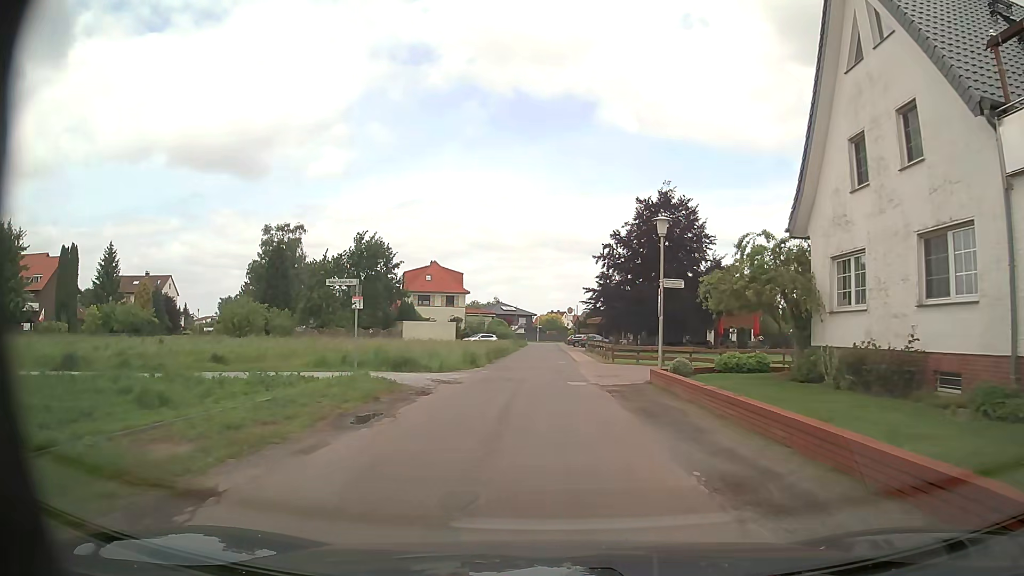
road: residential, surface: asphalt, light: Day
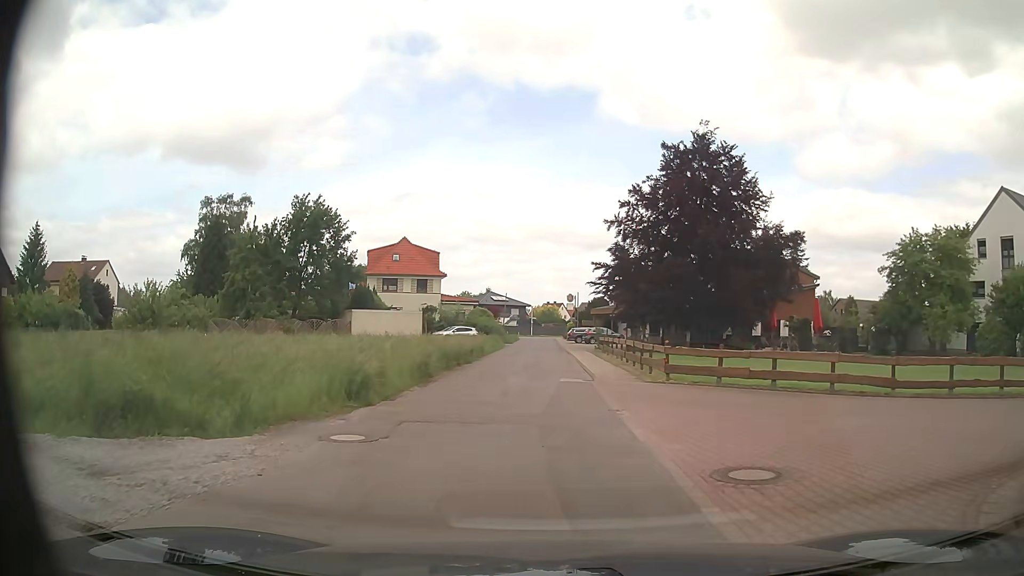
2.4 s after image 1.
(+0.2, +16.8) m; +1°
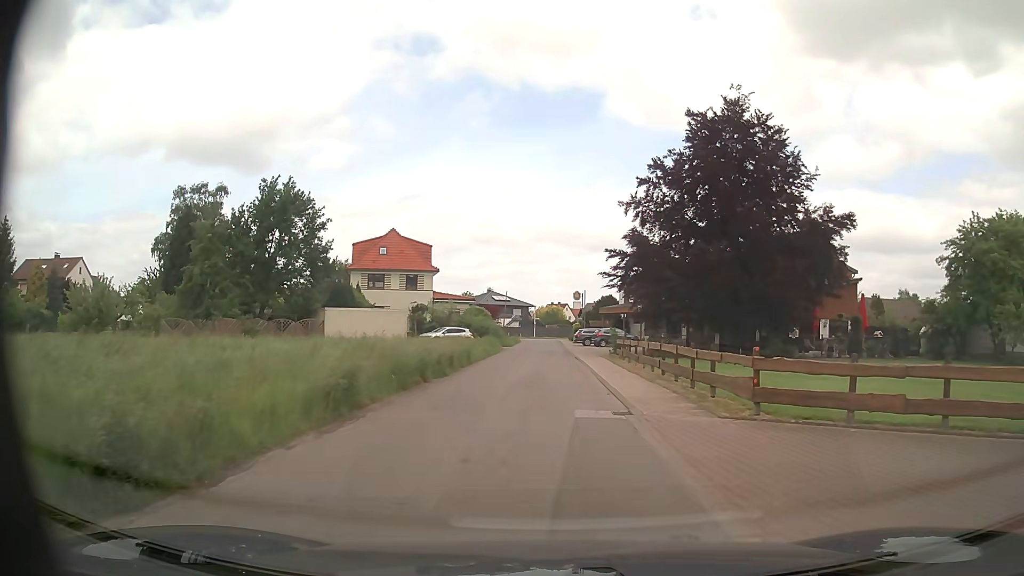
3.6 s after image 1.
(-0.1, +7.7) m; -2°
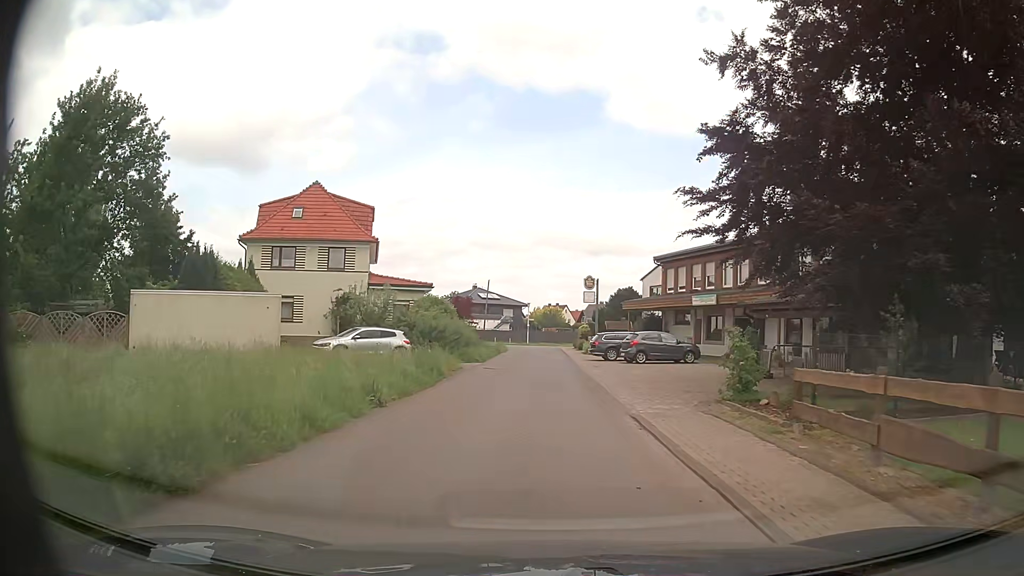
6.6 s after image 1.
(+0.2, +23.3) m; +1°
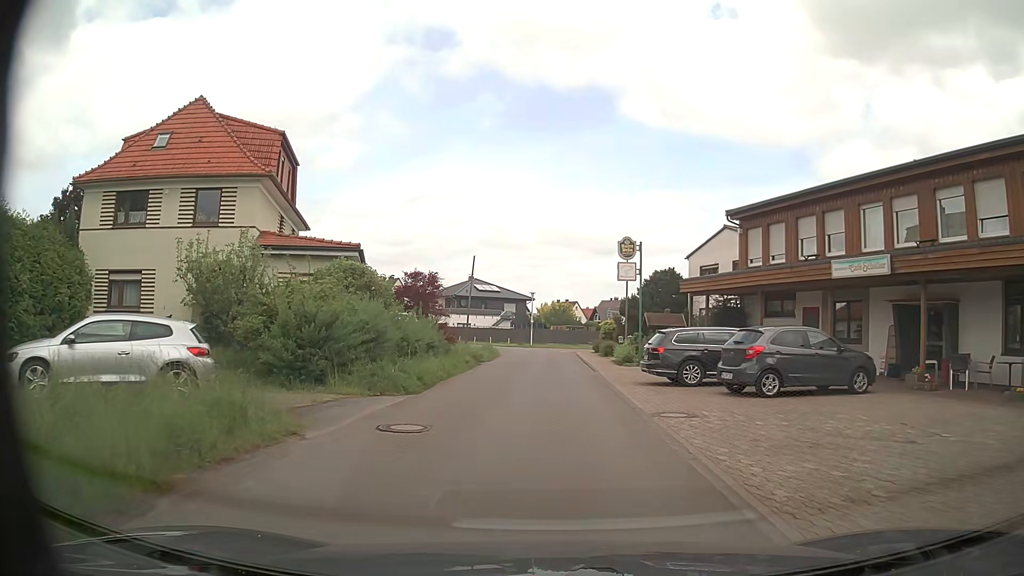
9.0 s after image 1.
(-0.2, +17.7) m; -1°
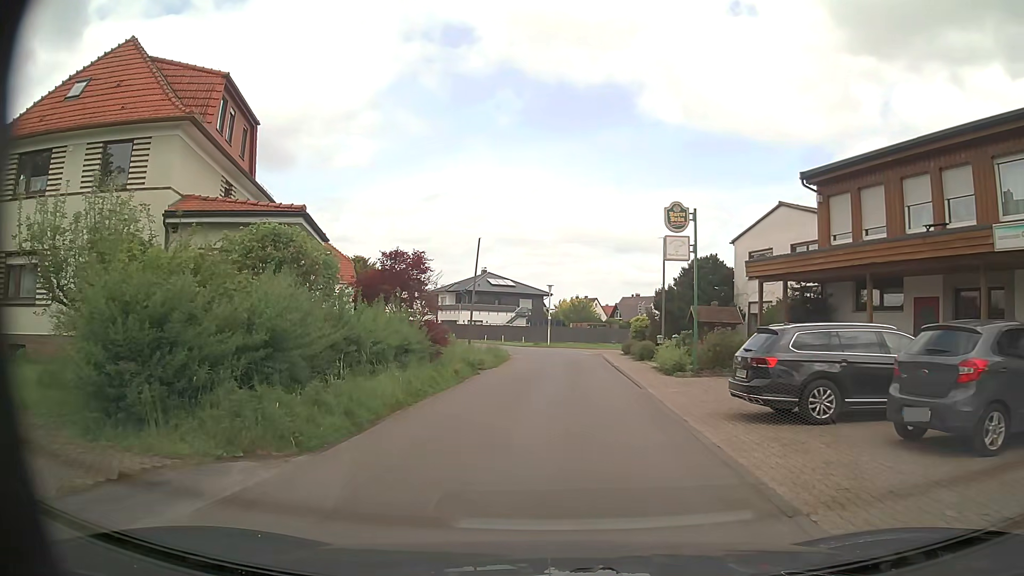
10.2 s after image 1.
(-0.1, +7.2) m; -2°
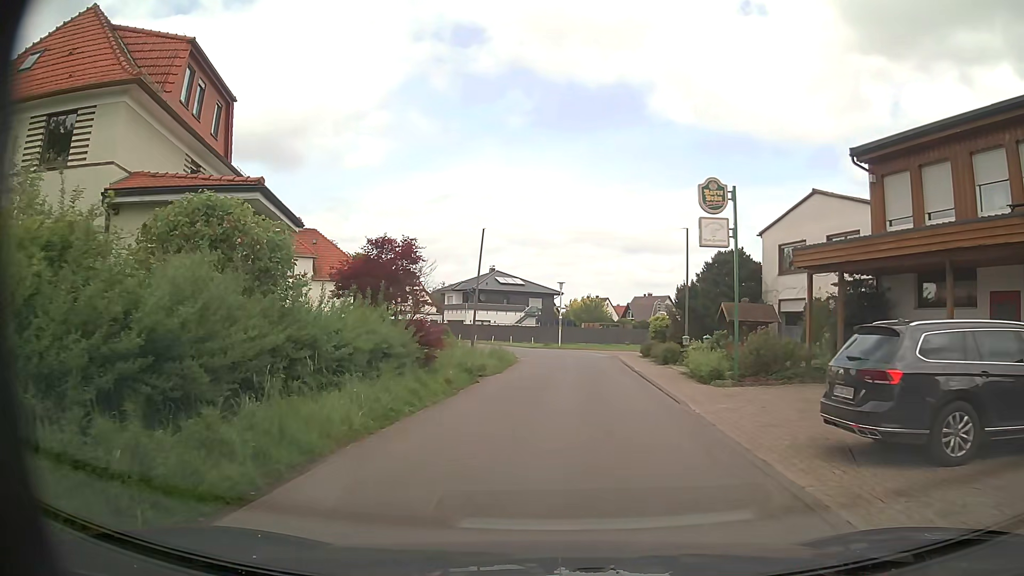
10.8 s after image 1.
(0.0, +3.4) m; -1°
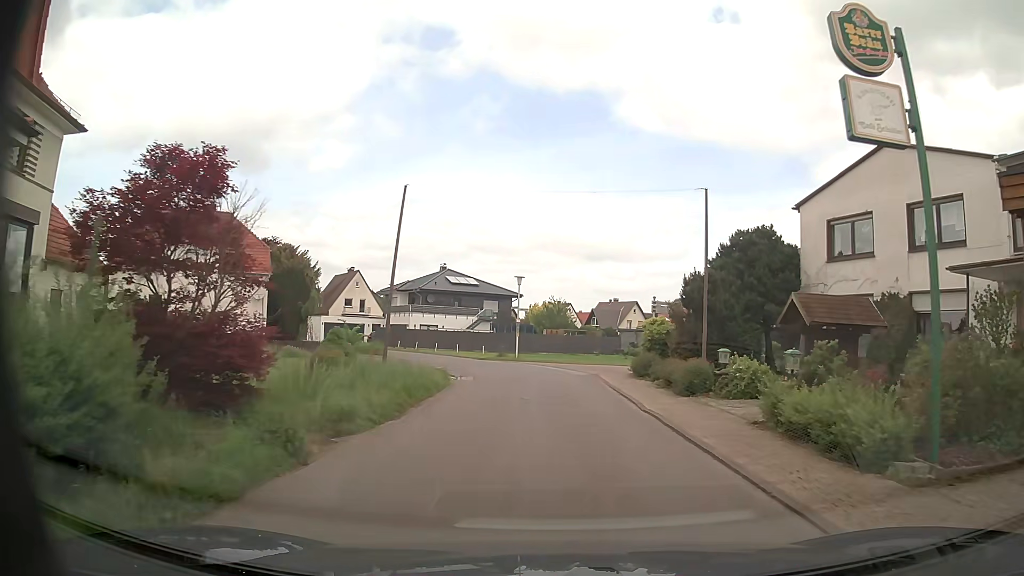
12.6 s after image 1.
(+0.2, +10.7) m; +3°
(0, +10) (0, +20) (-1, +30) (-4, +39) (-9, +48) (-15, +56) (-21, +64) (-27, +72) (-33, +80) (-38, +89) m
